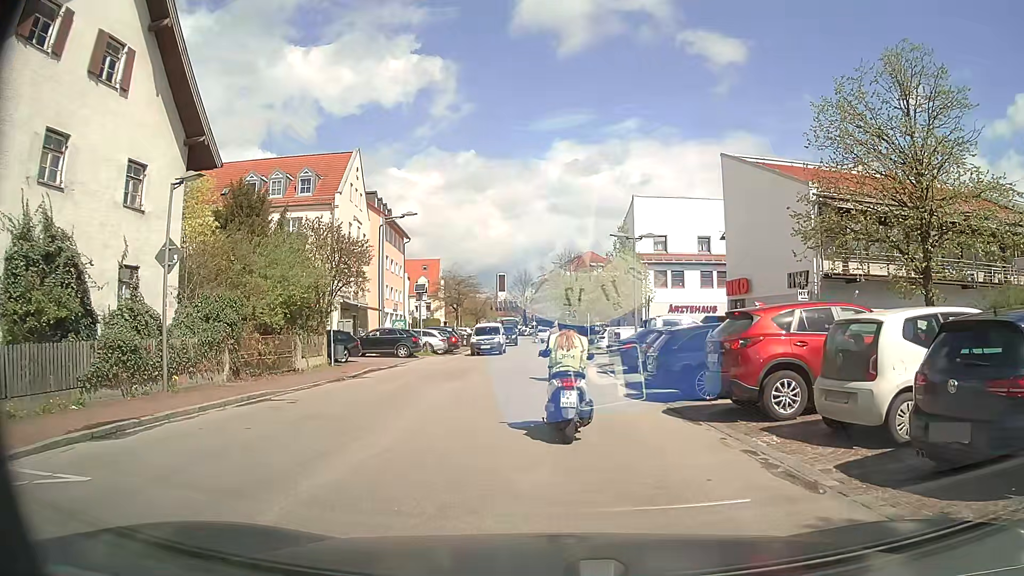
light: Day
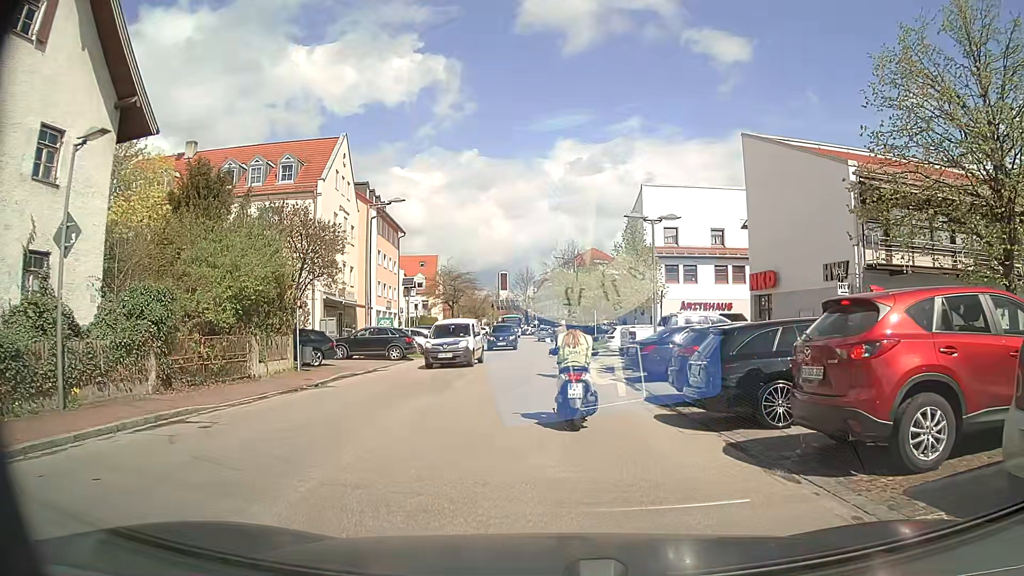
(0.0, +4.0) m; 0°
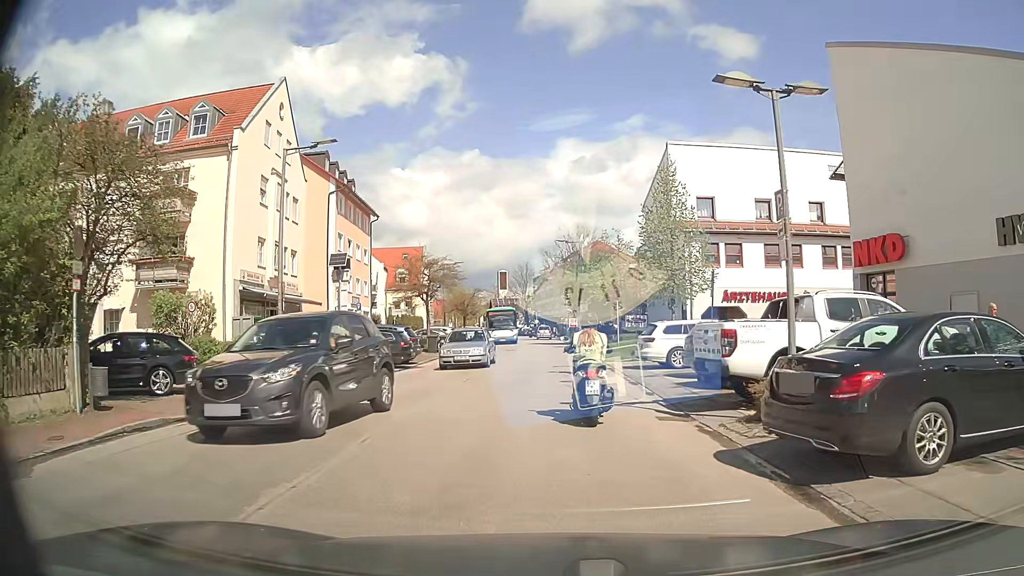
(0.0, +11.8) m; 0°
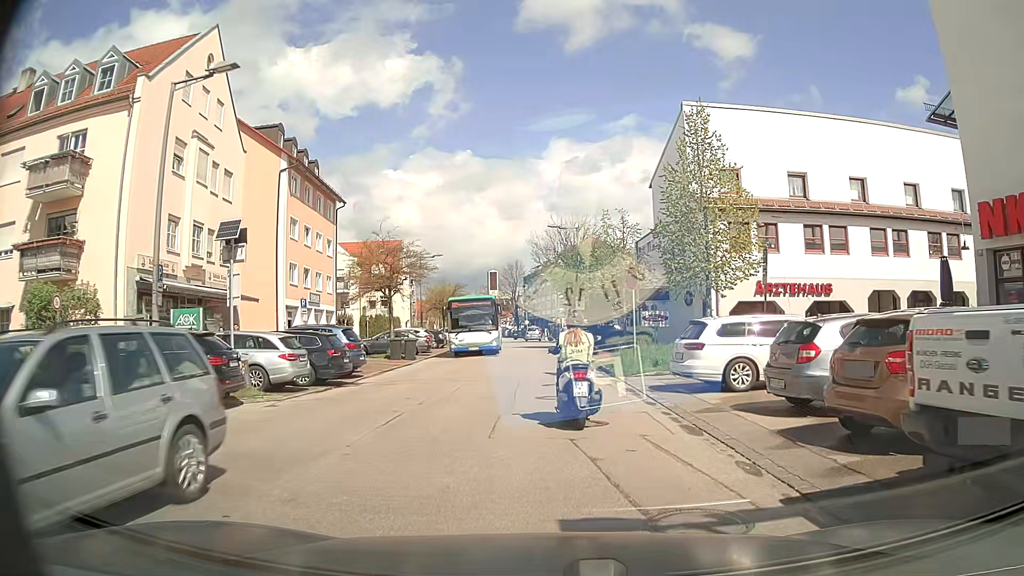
(0.0, +7.6) m; +1°
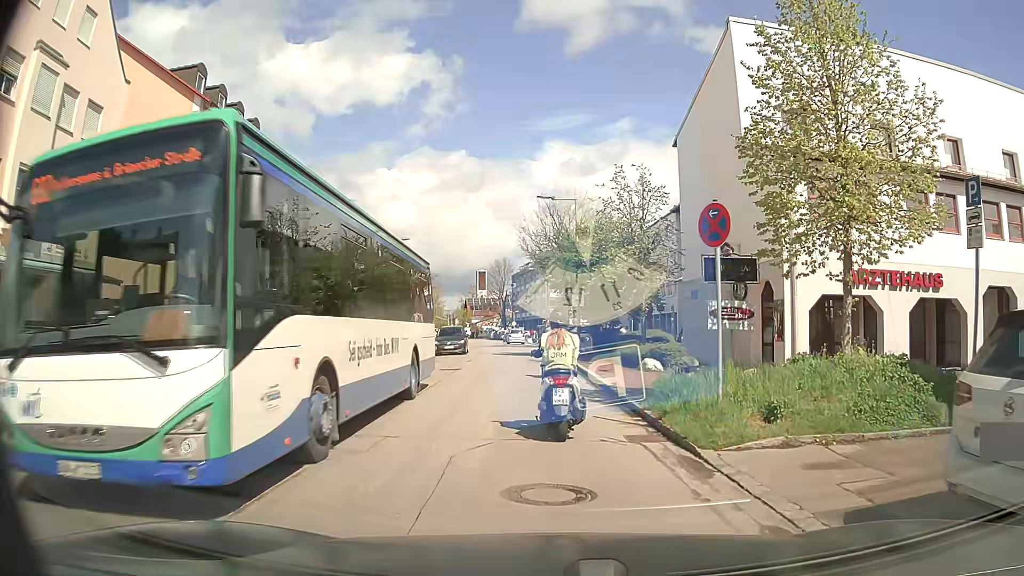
(0.0, +10.6) m; 0°
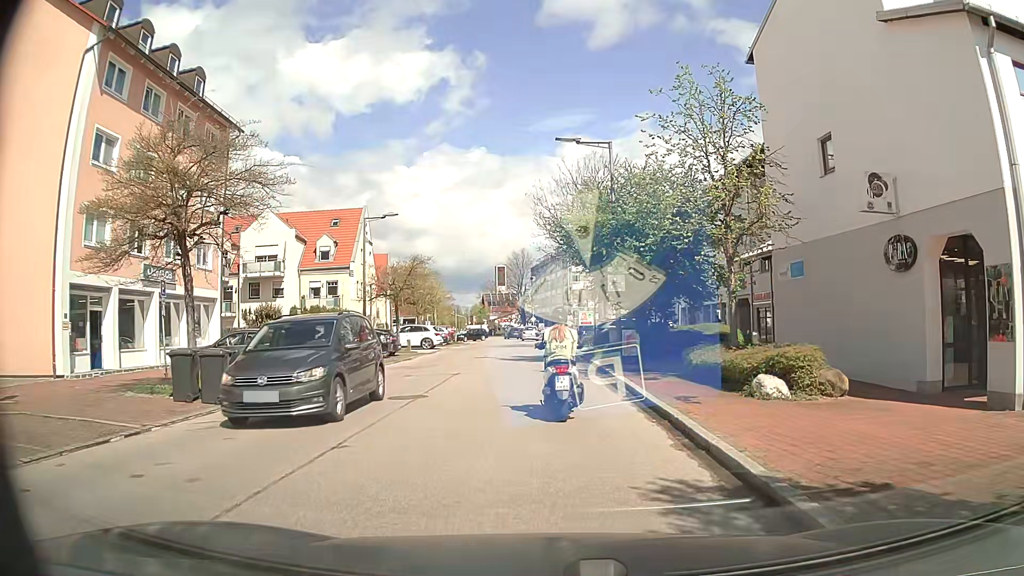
(0.0, +9.8) m; 0°
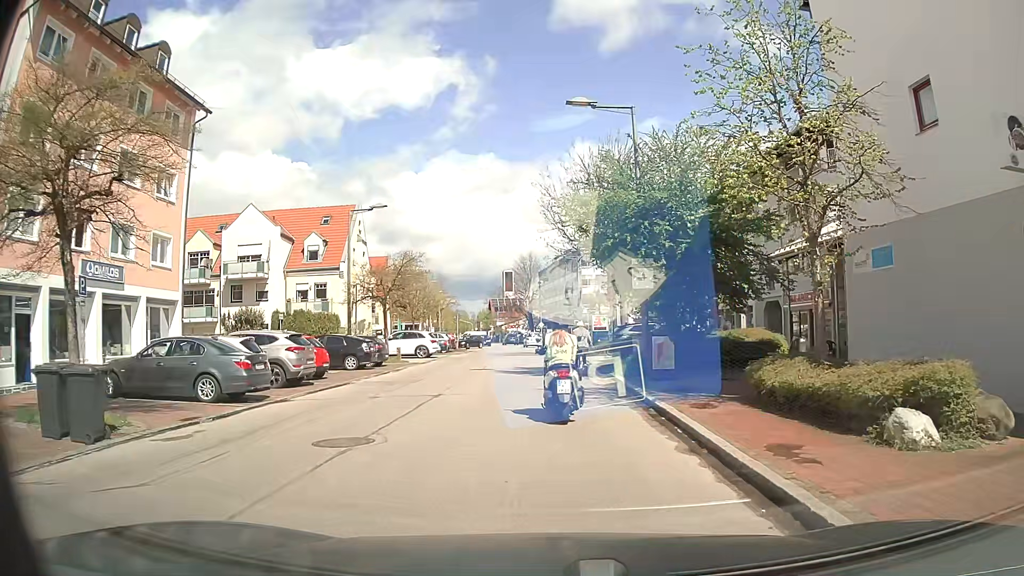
(-0.1, +4.7) m; -3°
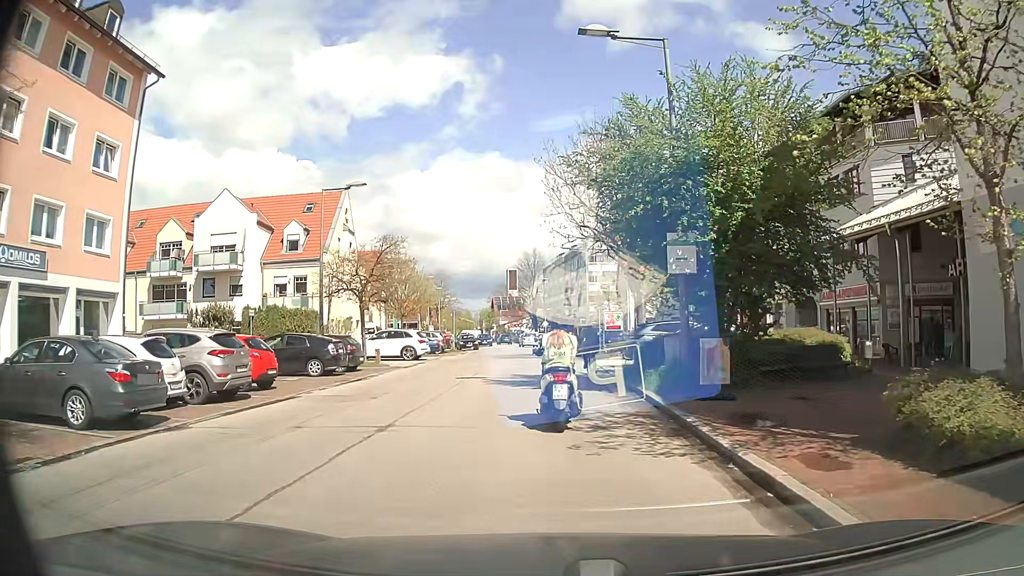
(+0.1, +5.0) m; 0°
(0, +10) (0, +20) (0, +30) (0, +40) (0, +50) (-1, +60) (-2, +70) (-3, +80) (-5, +90) (-6, +100) m
